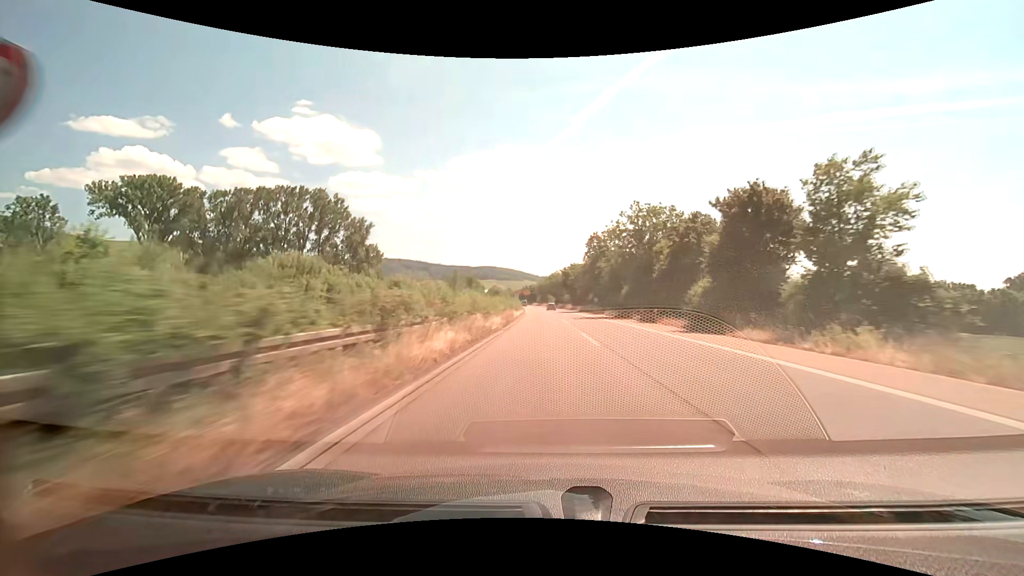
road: trunk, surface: asphalt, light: Day
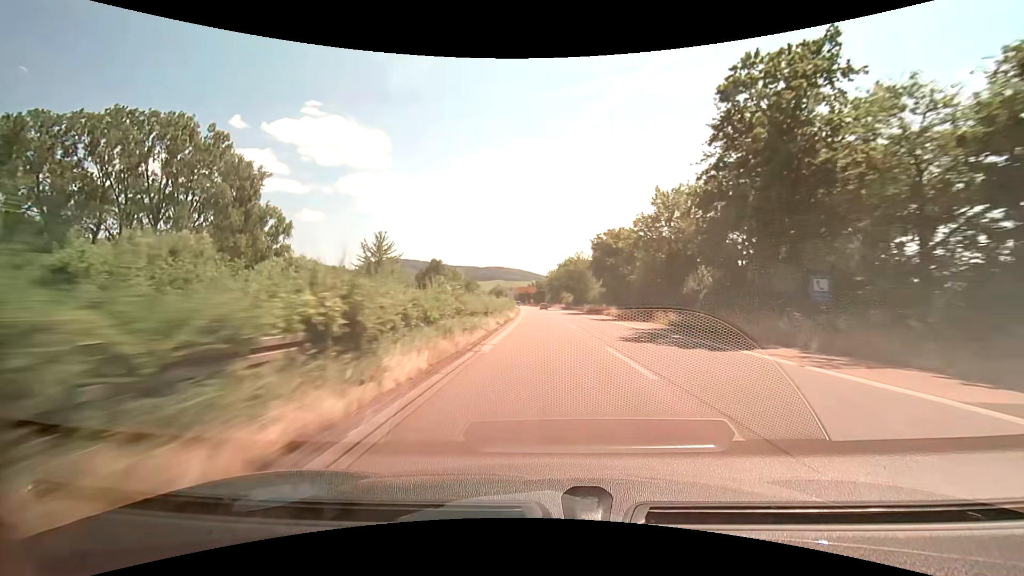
(-0.7, +61.0) m; -1°
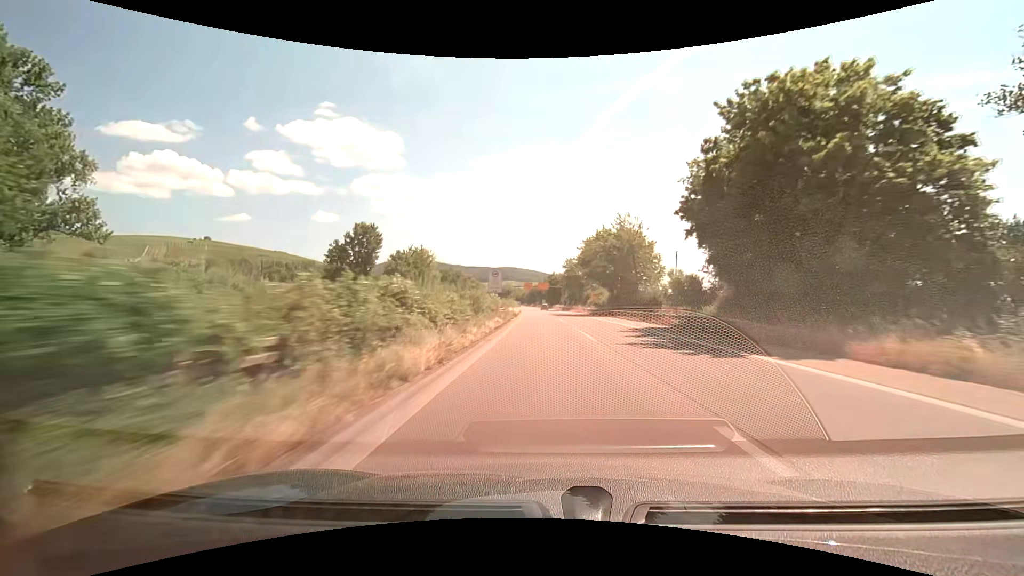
(-0.5, +45.2) m; -1°
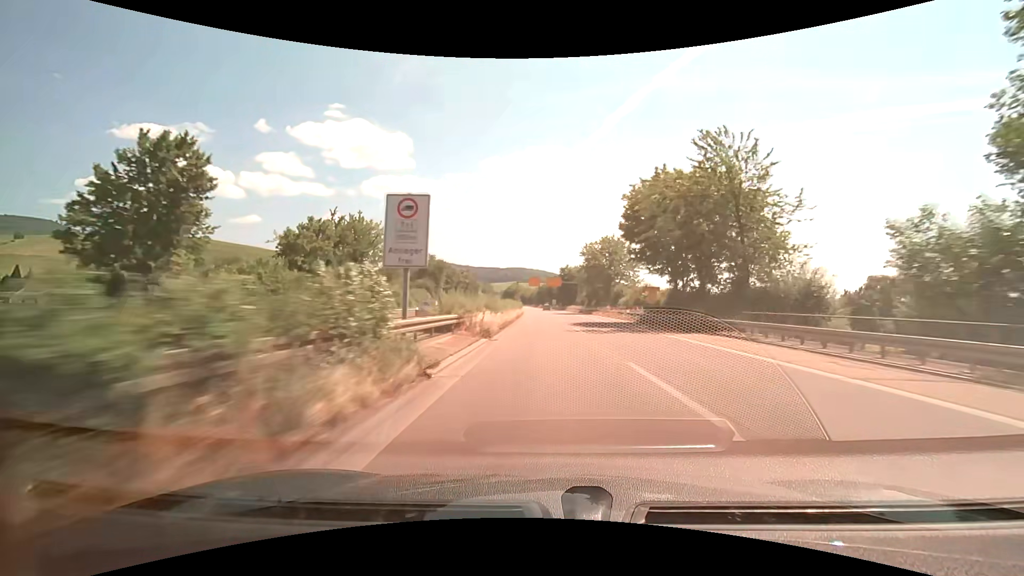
(-0.3, +29.9) m; -1°
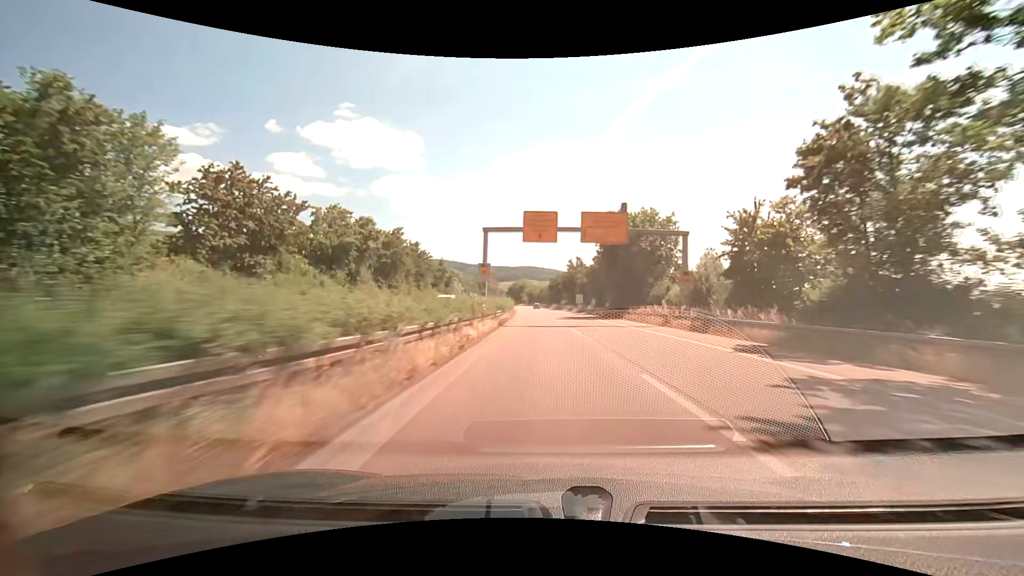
(-1.3, +74.0) m; -2°
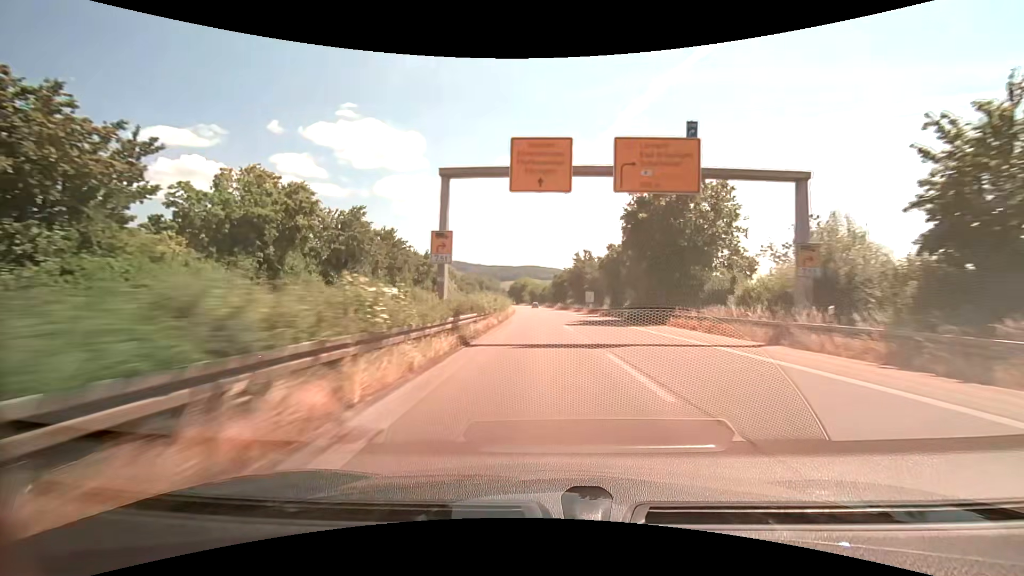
(0.0, +14.7) m; 0°
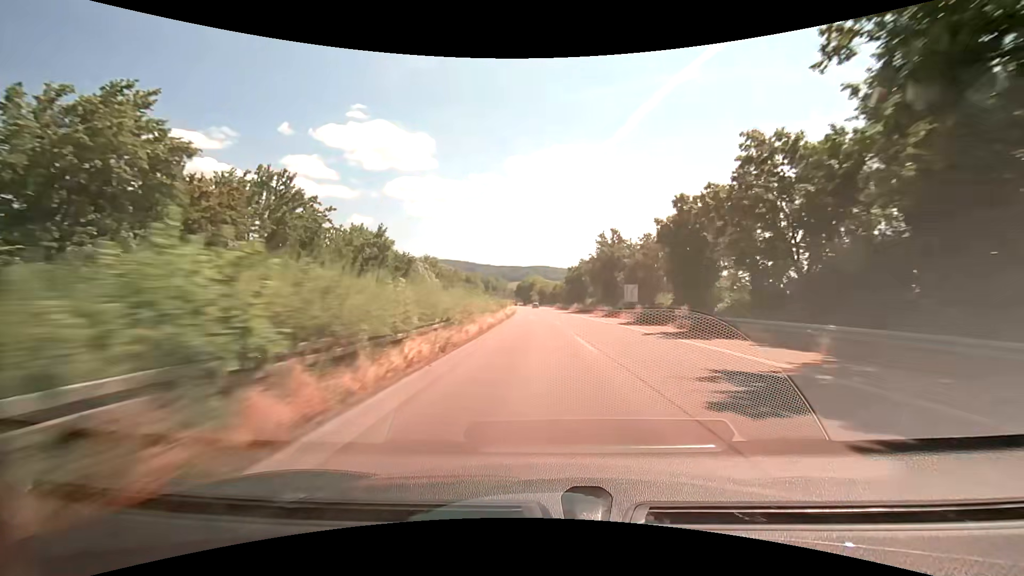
(-0.1, +29.2) m; -1°
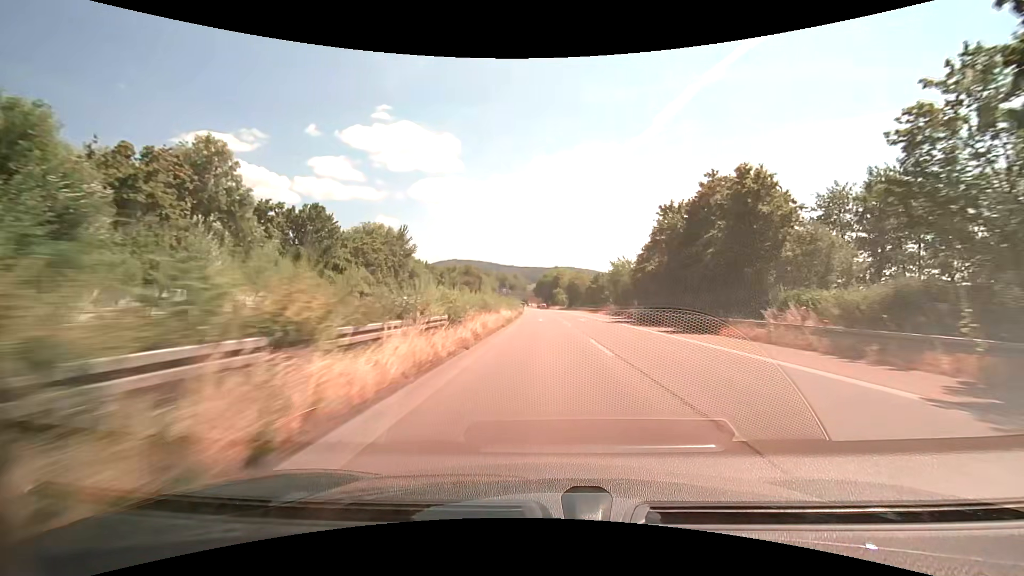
(-2.2, +72.3) m; -3°
(0, +10) (0, +20) (0, +30) (0, +40) (0, +50) (-1, +60) (-1, +70) (-1, +80) (-1, +90) (-2, +100) m
